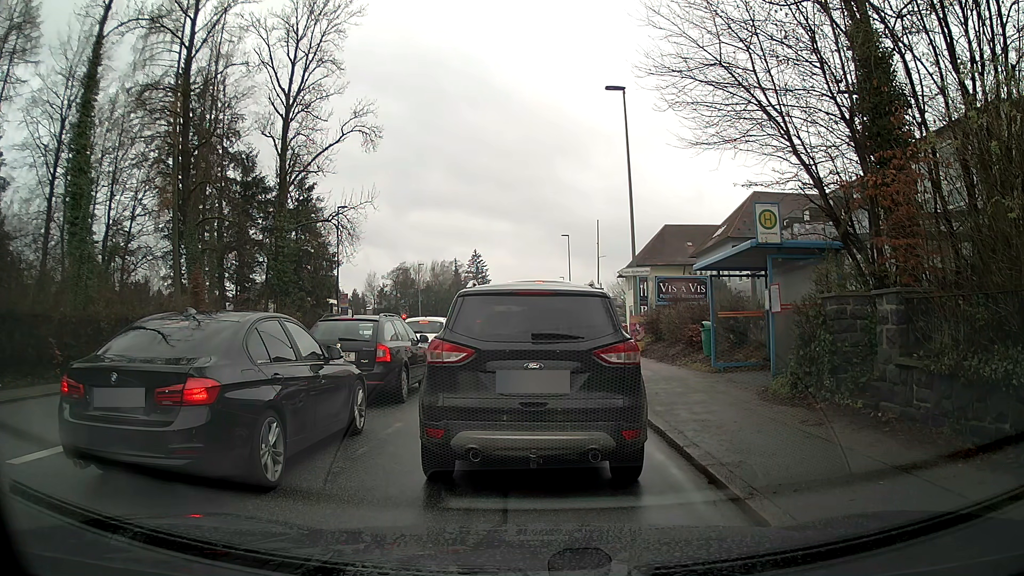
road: tertiary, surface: asphalt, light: Day
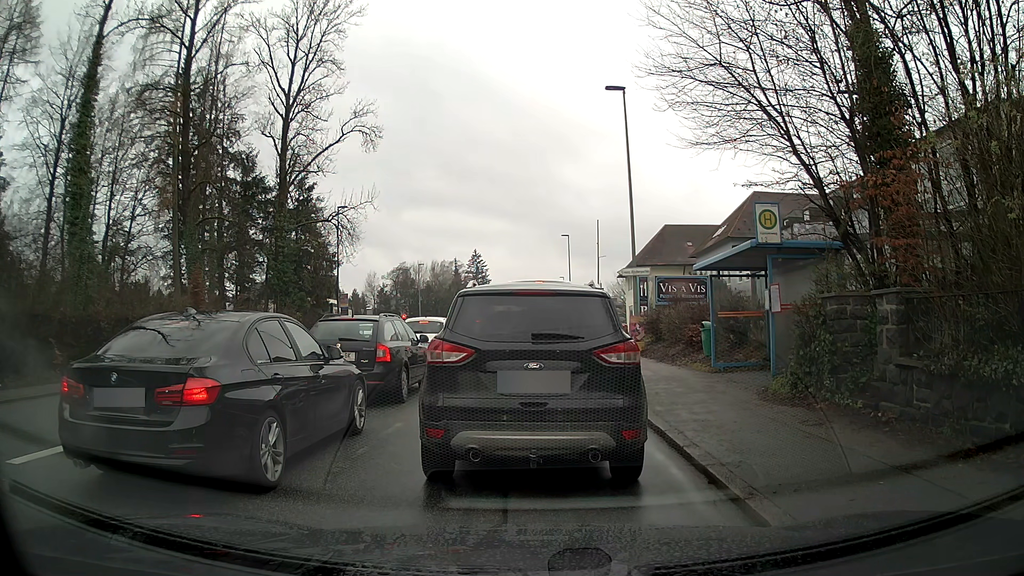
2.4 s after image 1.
(0.0, 0.0) m; 0°
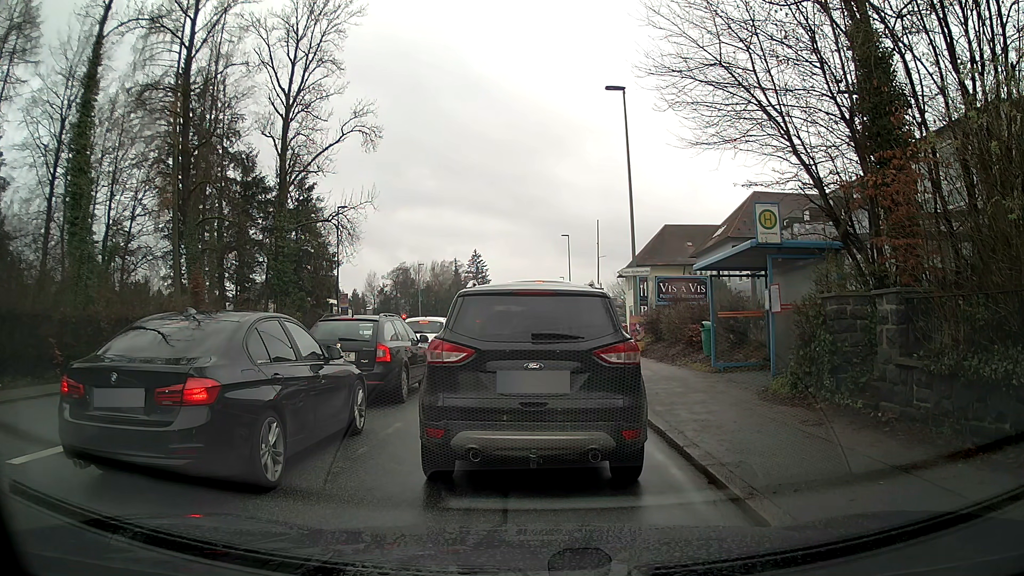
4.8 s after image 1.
(0.0, 0.0) m; 0°
(0, +10) (+1, +20) (+1, +30) (+1, +40) (+1, +50) (+2, +60) (+2, +70) (+2, +80) (+4, +90) (+13, +94) m
